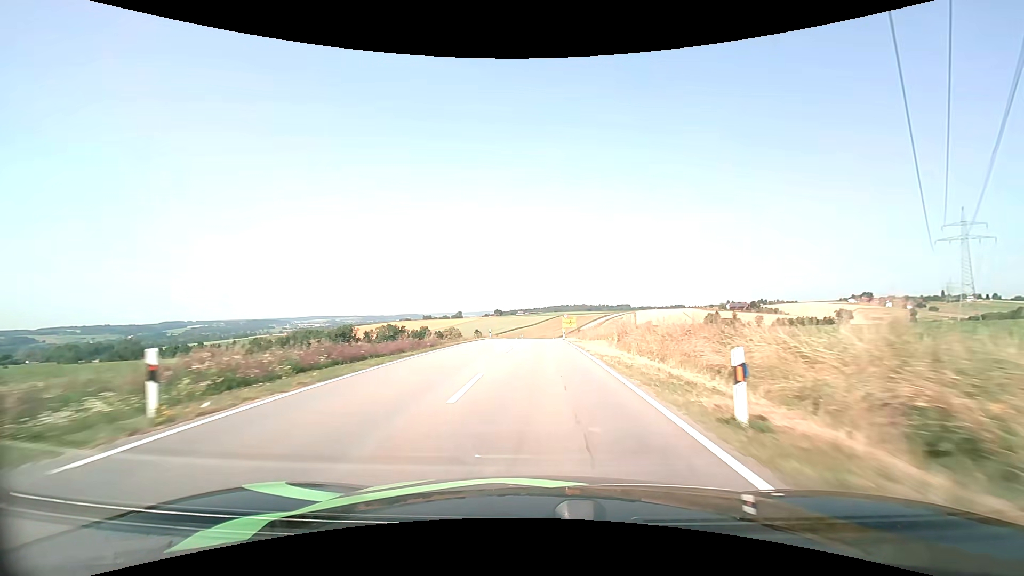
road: tertiary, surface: asphalt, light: Day
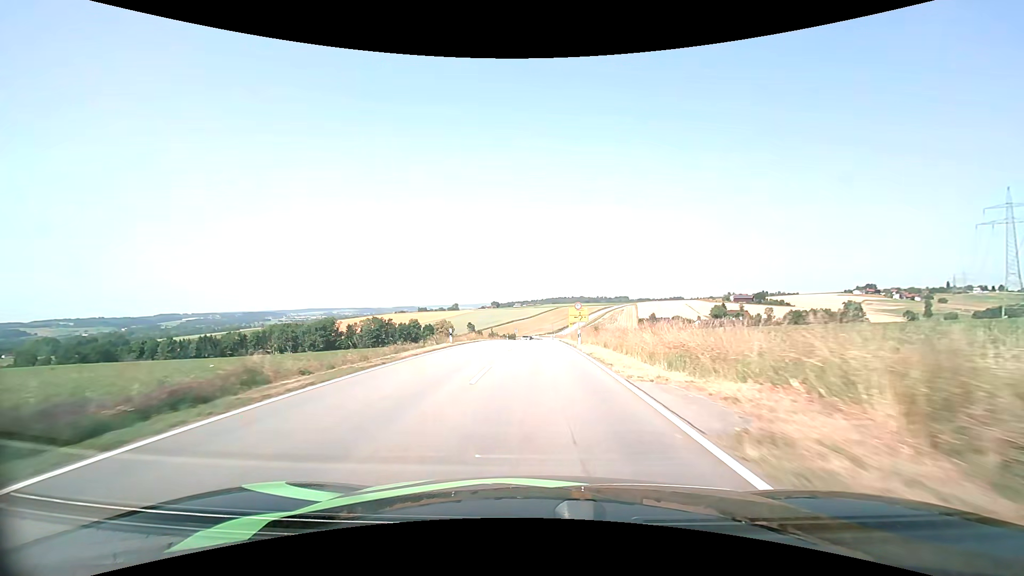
(+0.1, +22.6) m; +1°
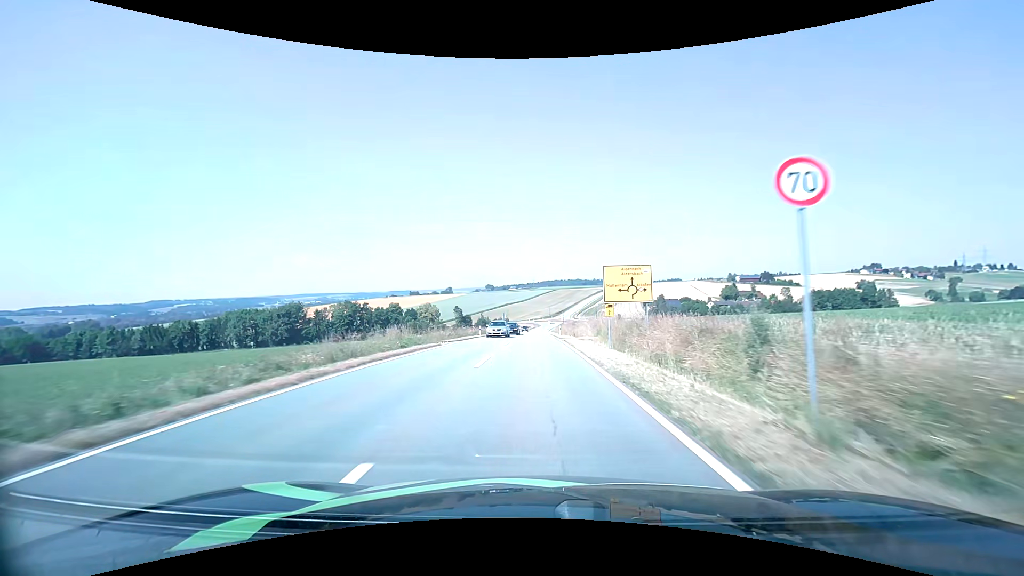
(+0.1, +34.2) m; 0°
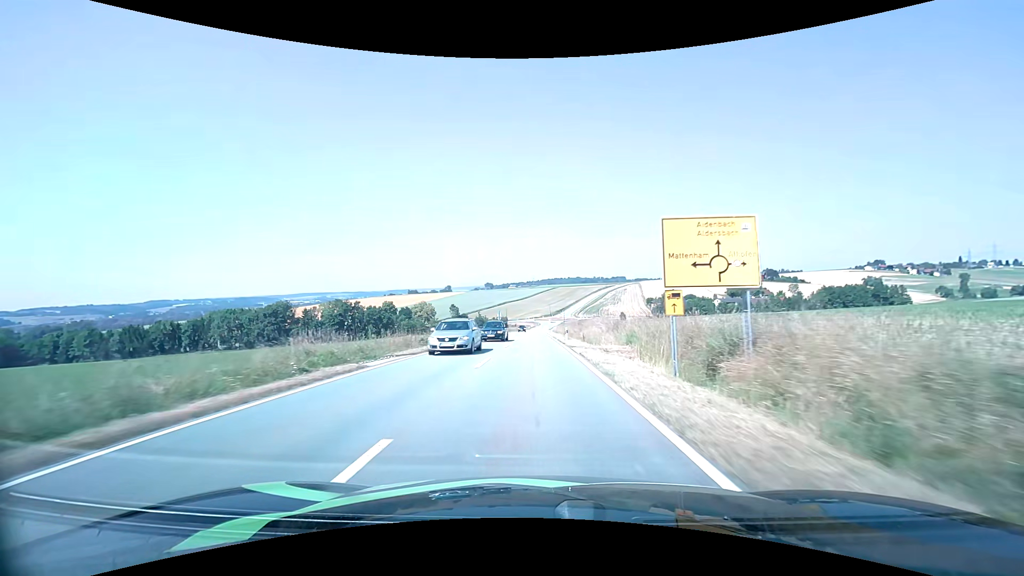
(0.0, +11.5) m; 0°
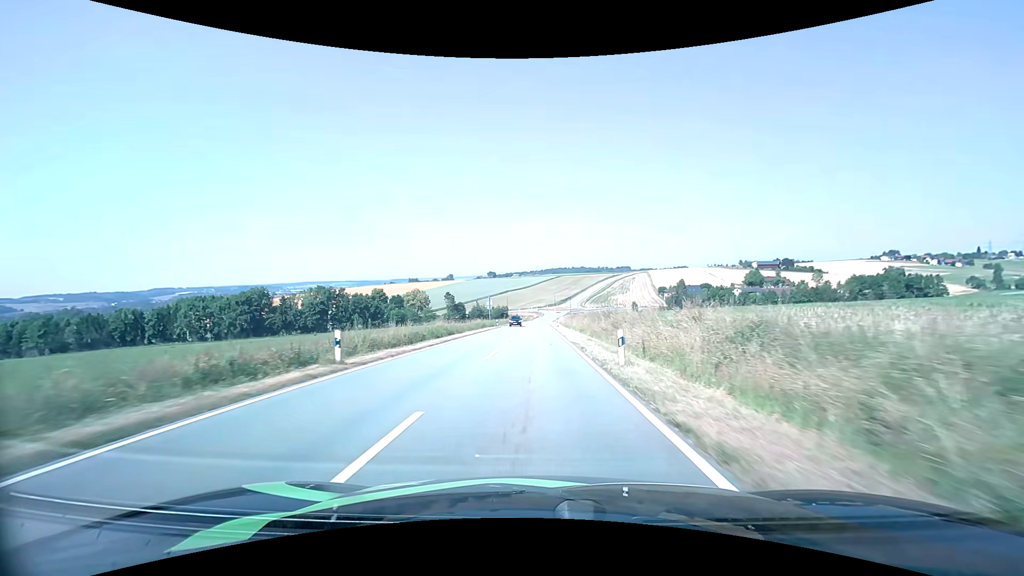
(-0.1, +23.2) m; 0°
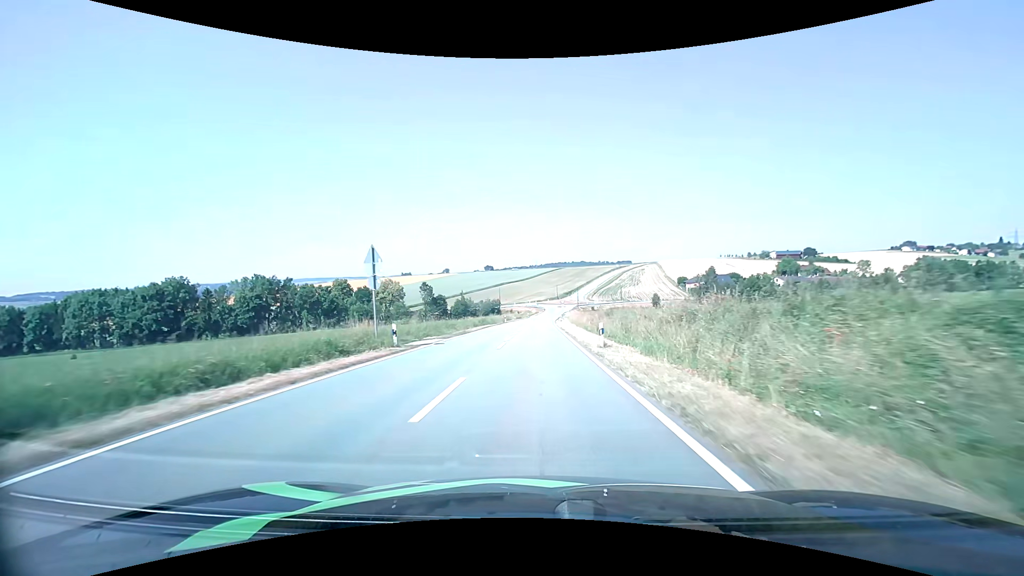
(0.0, +46.1) m; 0°
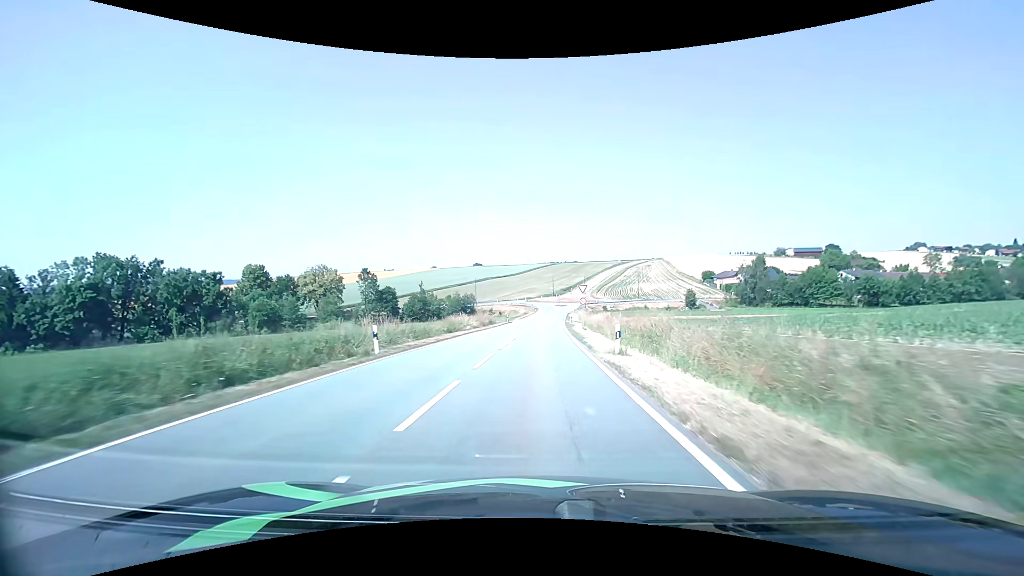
(+0.3, +55.5) m; +1°
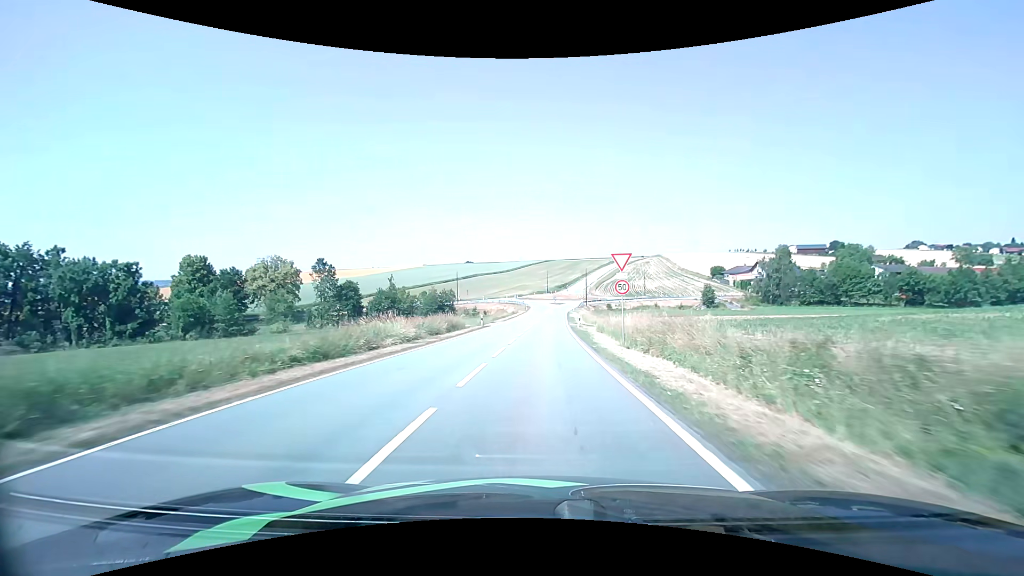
(+0.2, +21.7) m; +1°
(0, +10) (0, +20) (0, +30) (+1, +40) (+1, +50) (+2, +60) (+2, +70) (+3, +80) (+4, +90) (+5, +100) m
